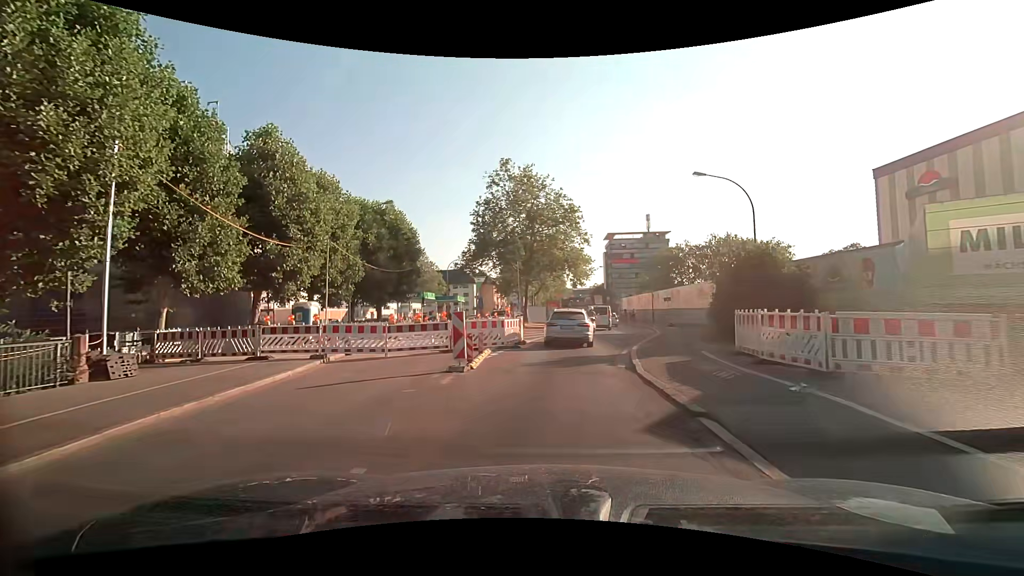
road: secondary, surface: asphalt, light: Day
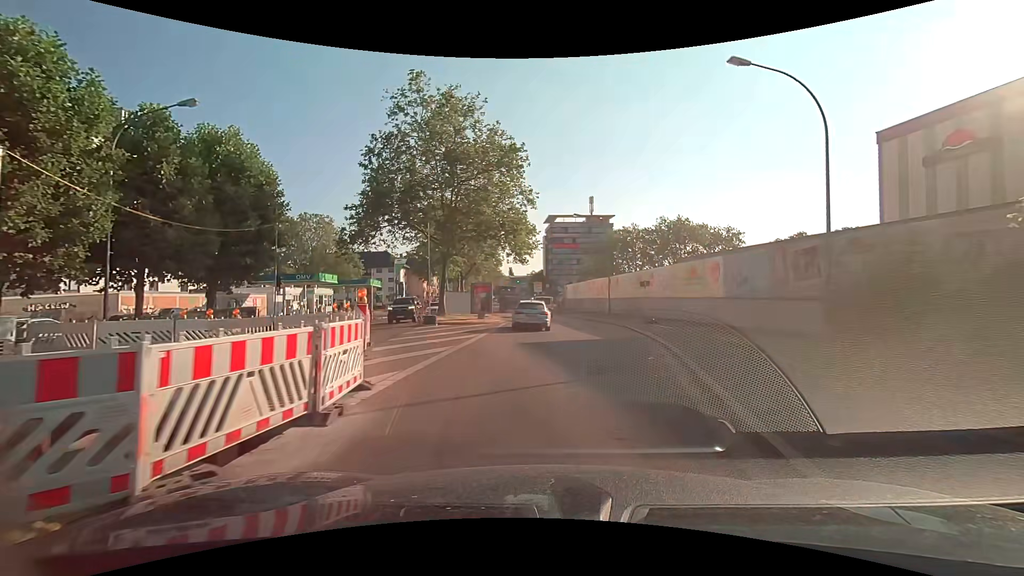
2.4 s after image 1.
(+0.6, +14.7) m; +8°
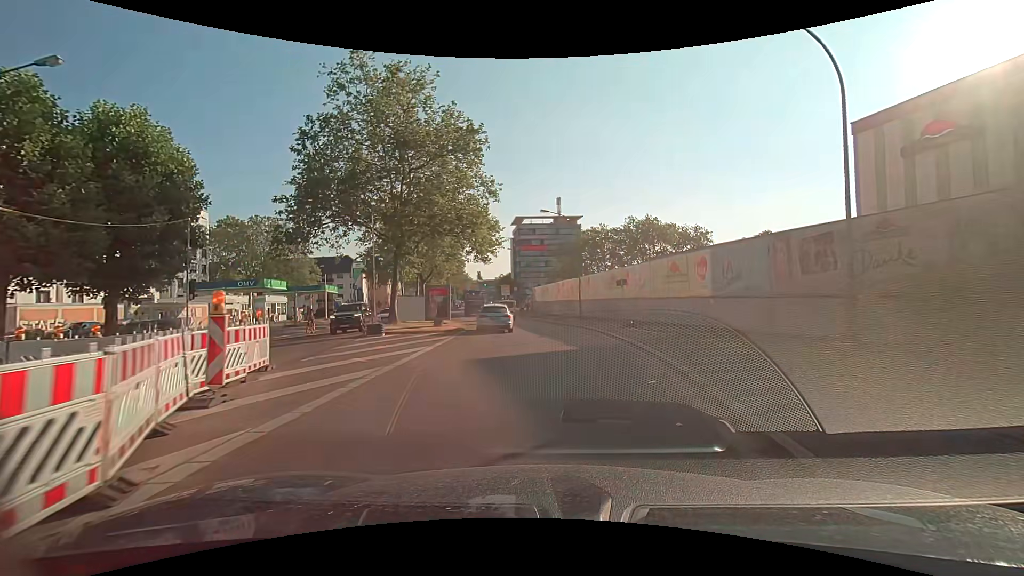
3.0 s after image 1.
(+0.1, +3.9) m; +3°
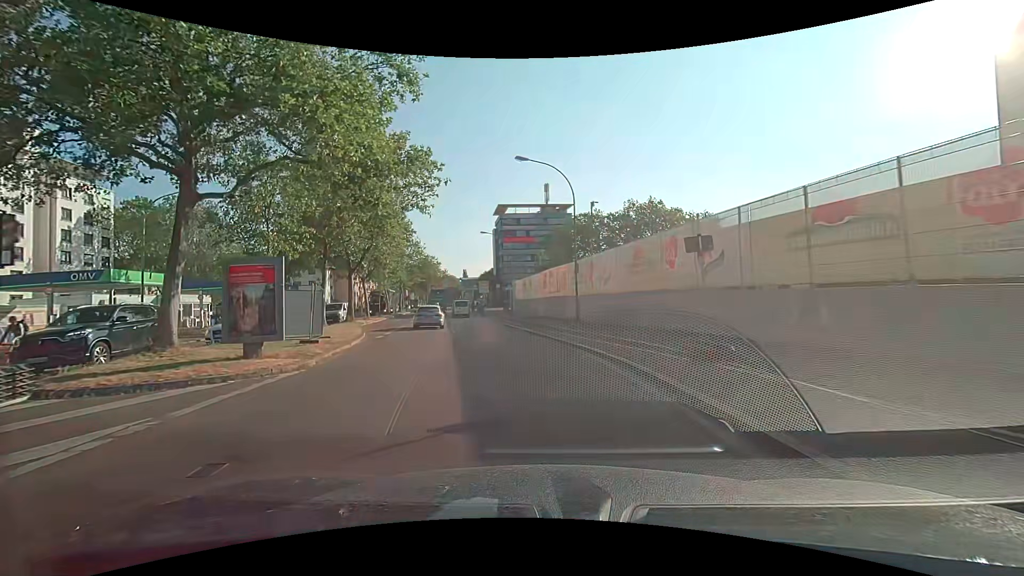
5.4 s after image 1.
(+0.5, +16.6) m; +1°
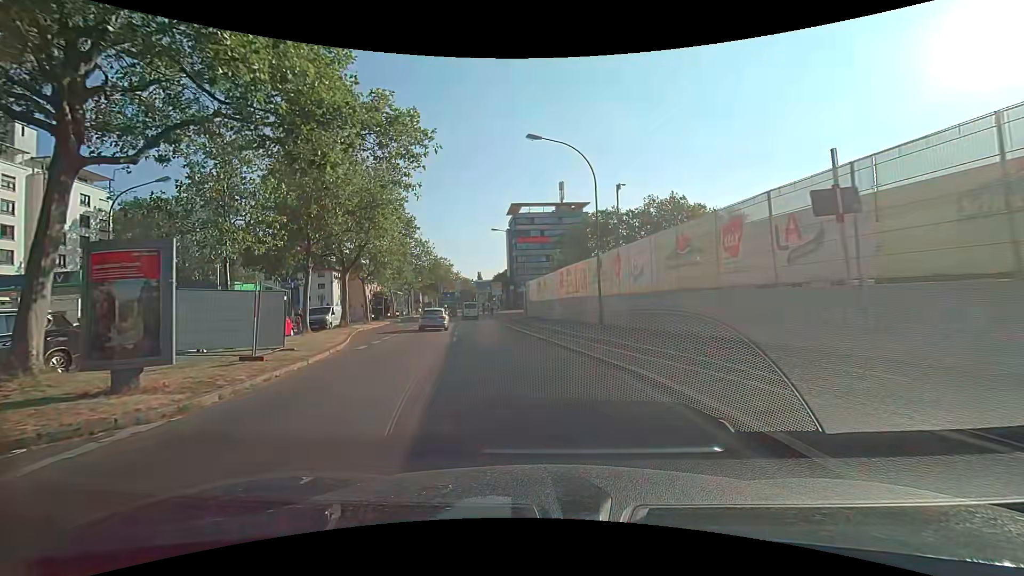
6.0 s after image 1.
(-0.1, +4.3) m; -2°
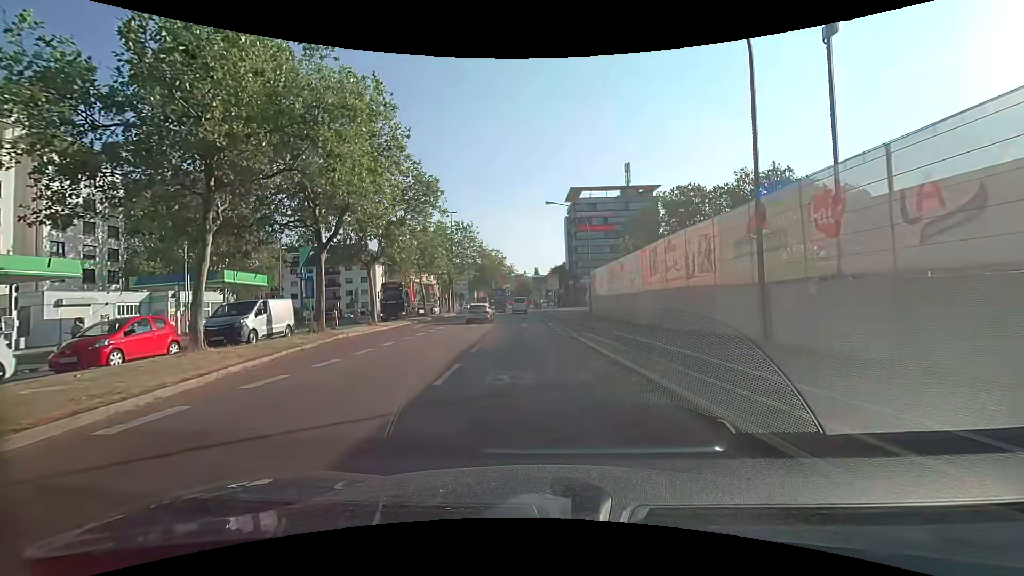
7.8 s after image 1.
(-0.8, +12.7) m; -7°
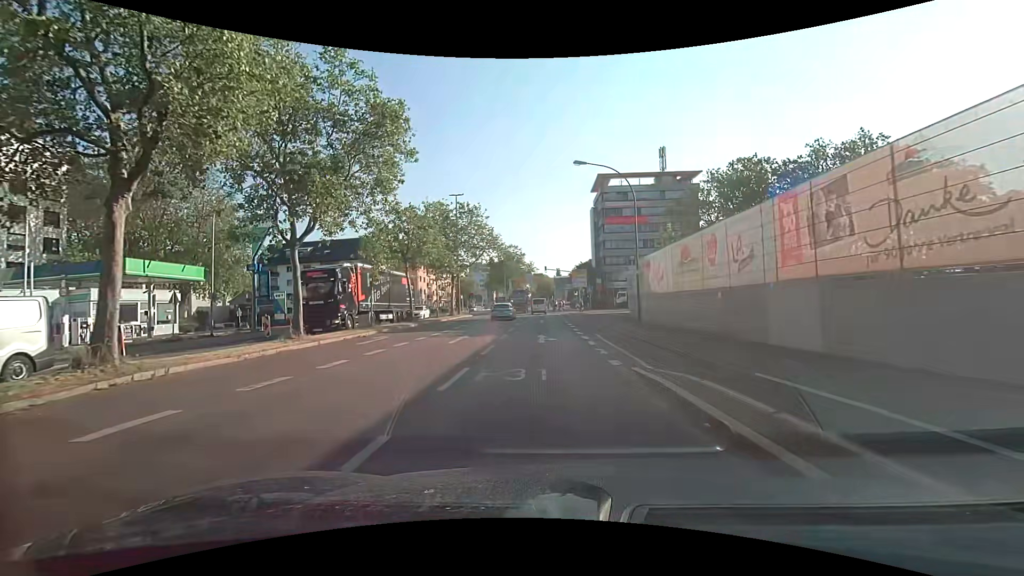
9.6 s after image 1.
(-0.3, +12.4) m; -3°
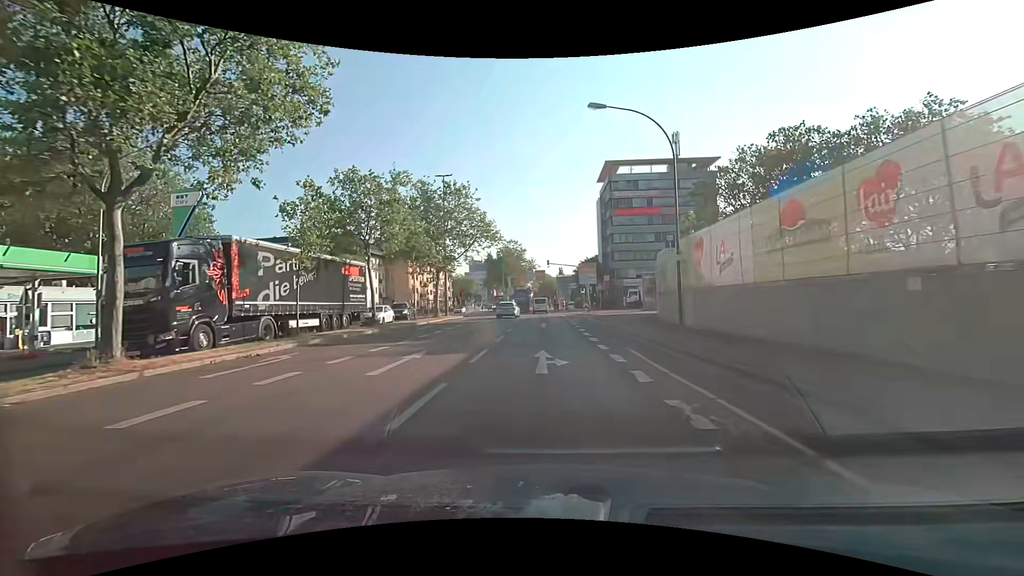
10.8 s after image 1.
(0.0, +8.7) m; +1°
(0, +10) (0, +20) (0, +30) (-1, +40) (-1, +50) (-1, +60) (-1, +70) (-2, +80) (-2, +90) (-2, +100) m
